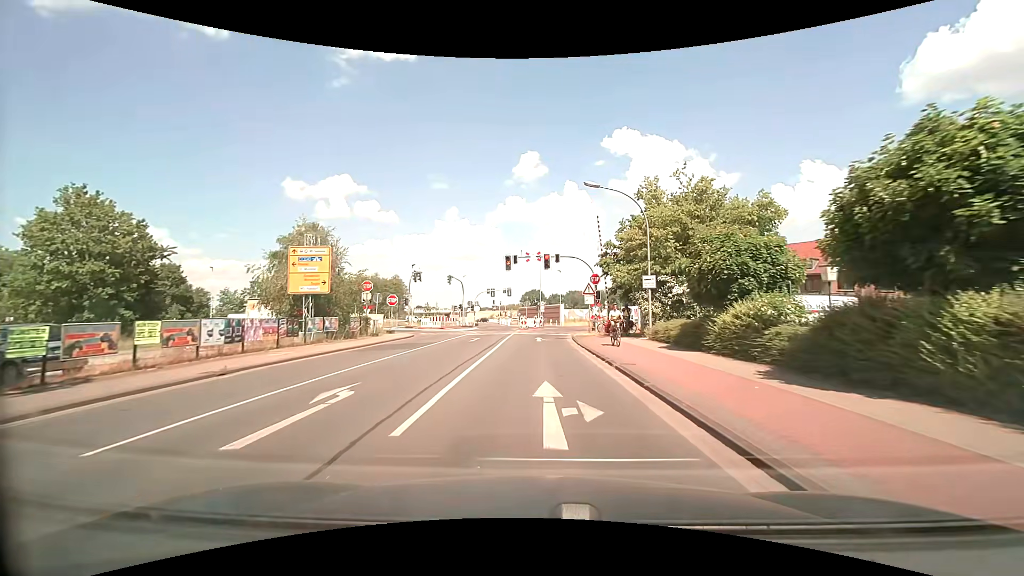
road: tertiary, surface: asphalt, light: Day
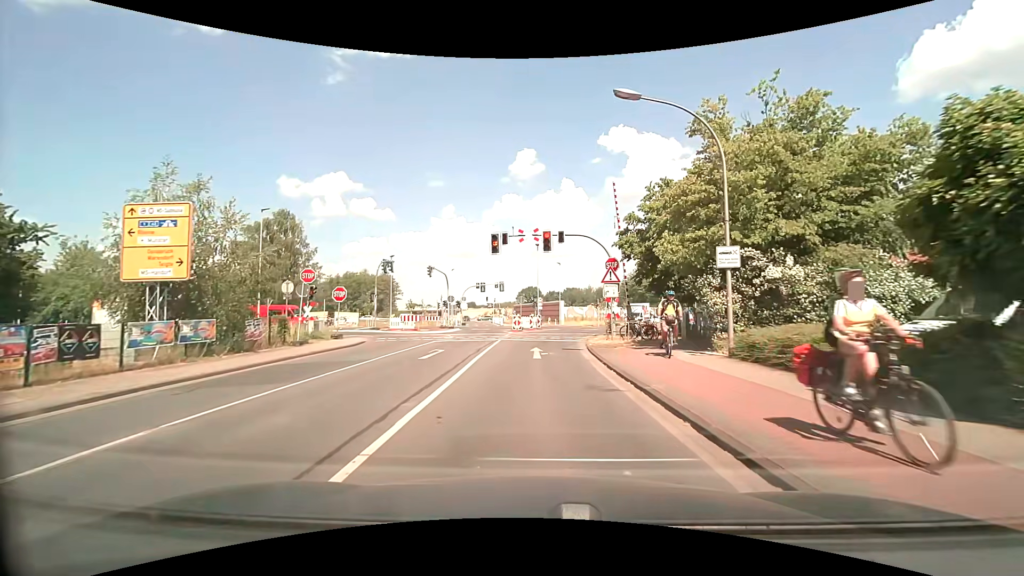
(+0.1, +10.1) m; +1°
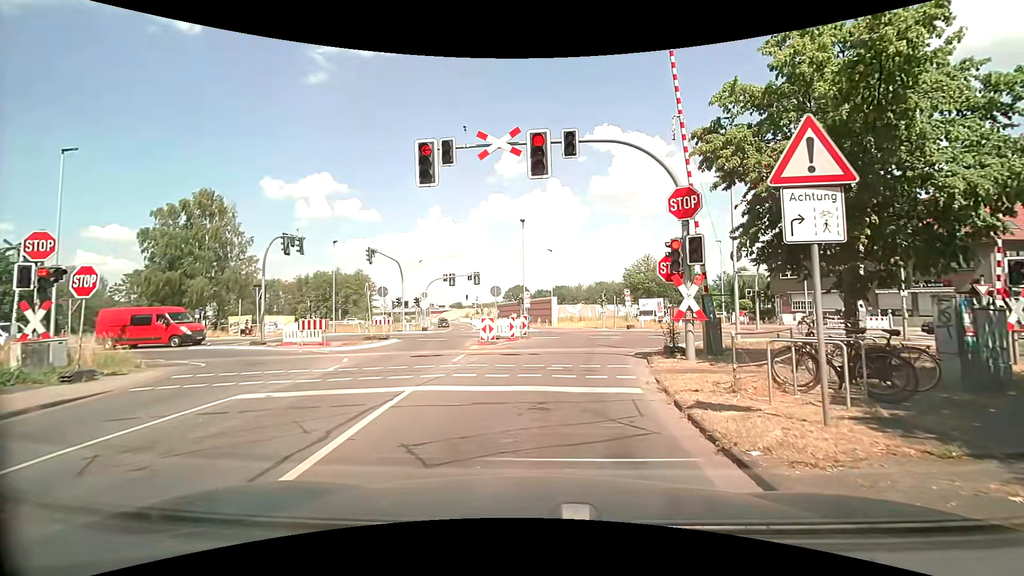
(+0.1, +15.9) m; +1°
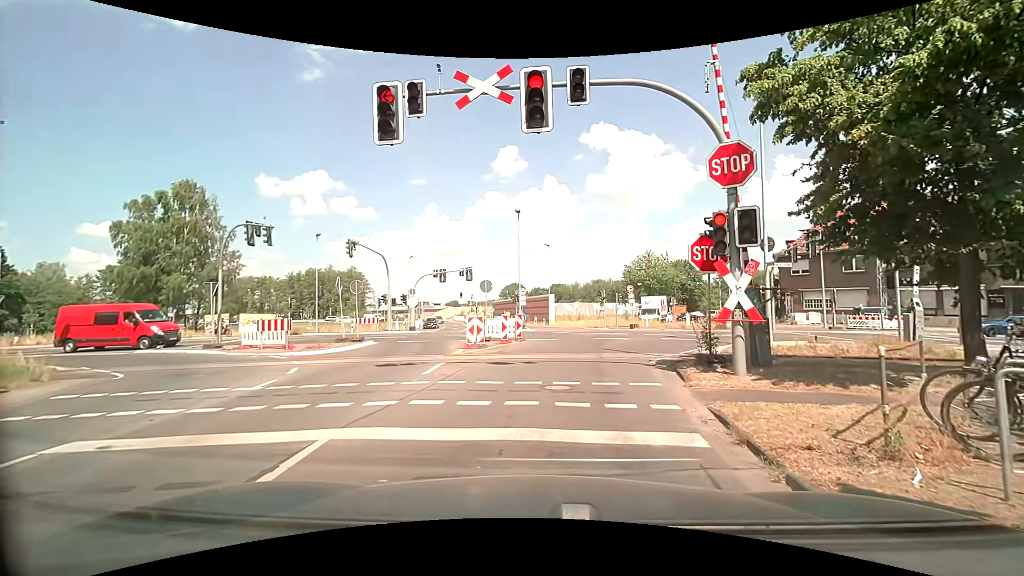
(0.0, +3.2) m; 0°
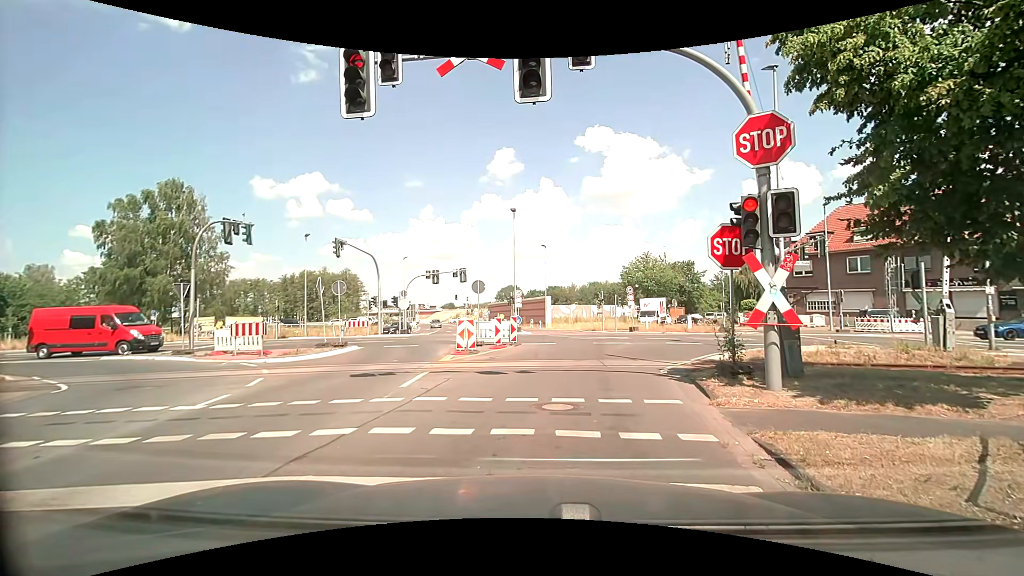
(0.0, +1.5) m; +1°
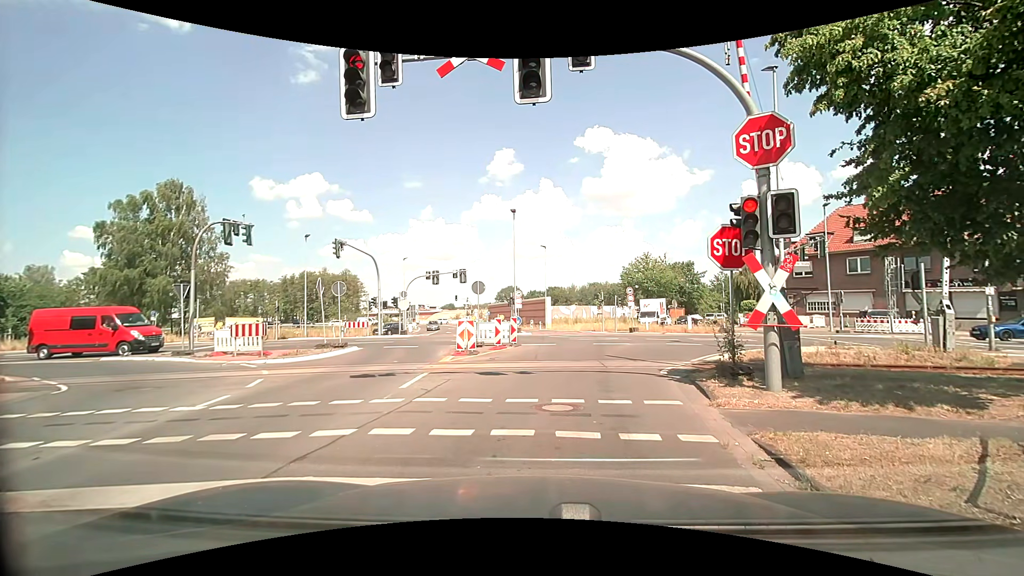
(0.0, +0.1) m; 0°
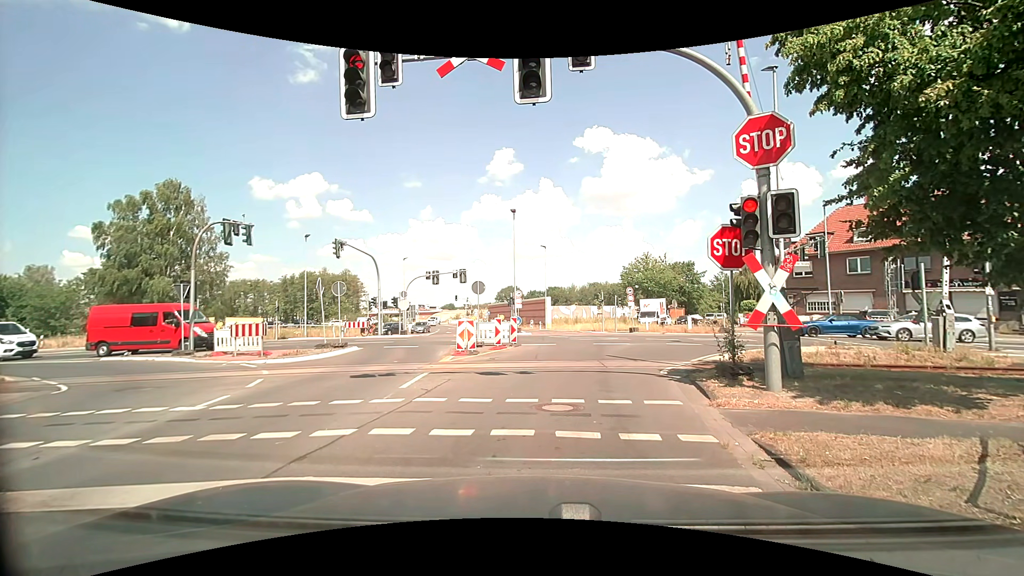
(0.0, 0.0) m; 0°
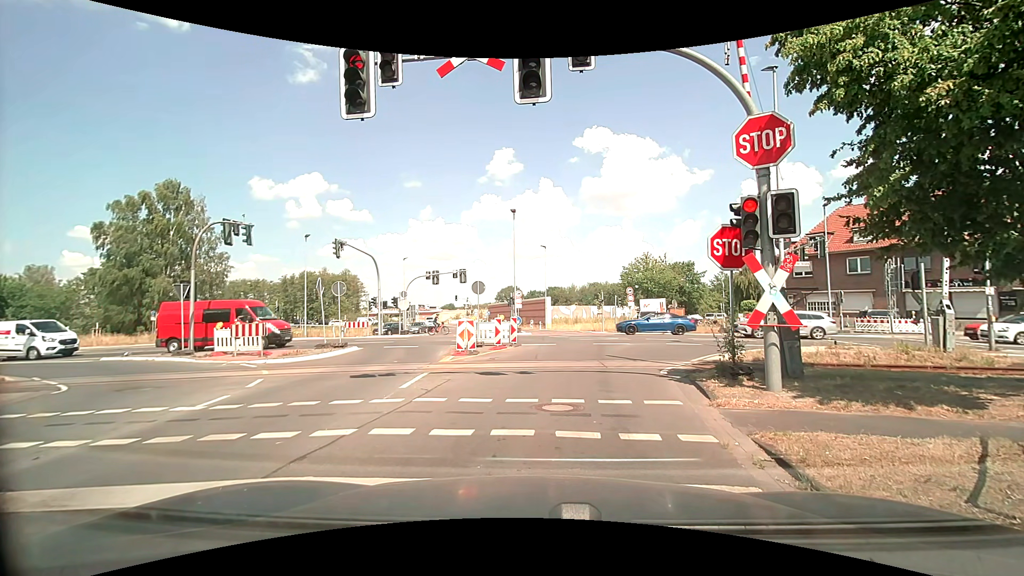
(0.0, 0.0) m; 0°
